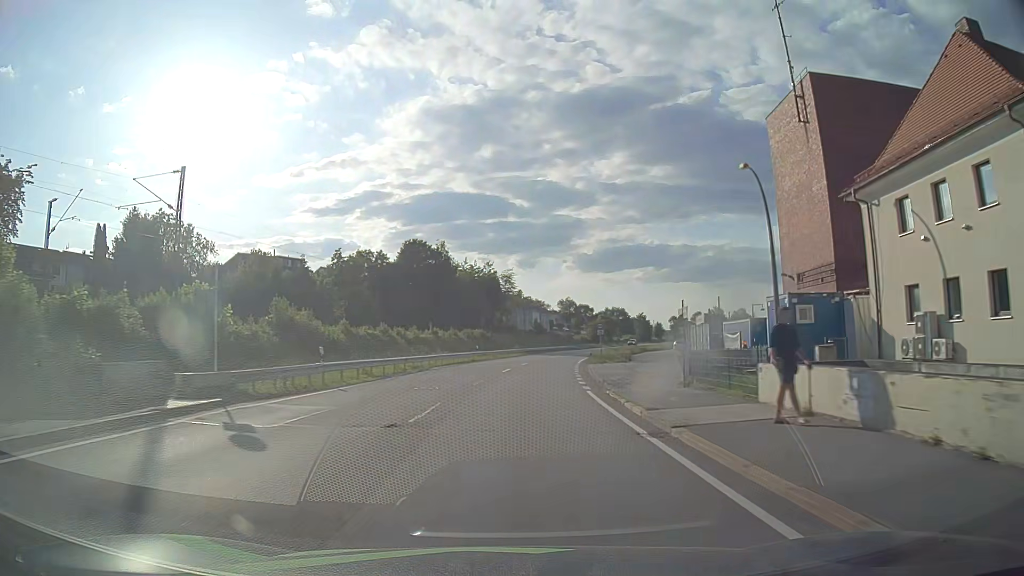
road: primary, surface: asphalt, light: Day
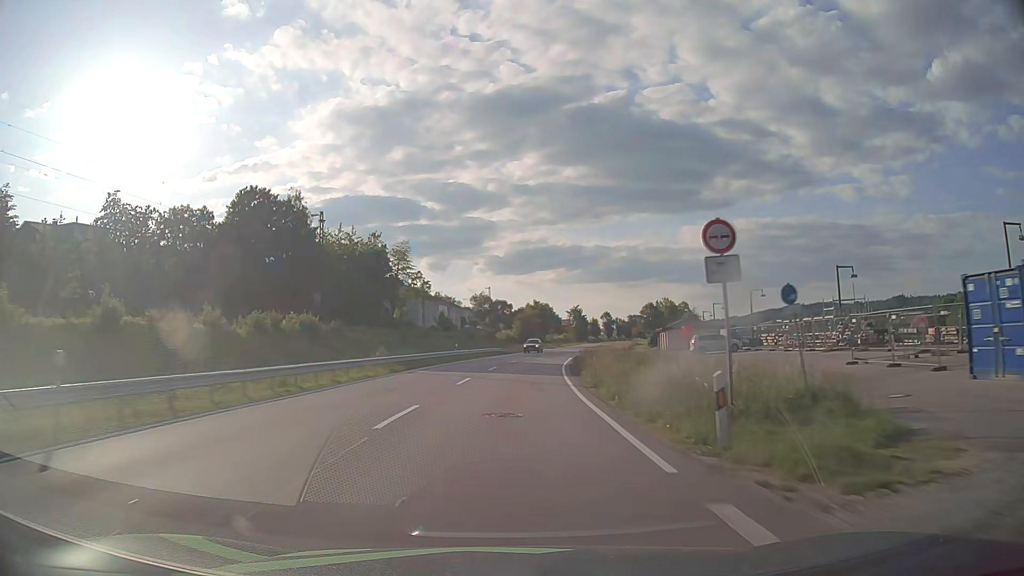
(+3.4, +49.0) m; +8°
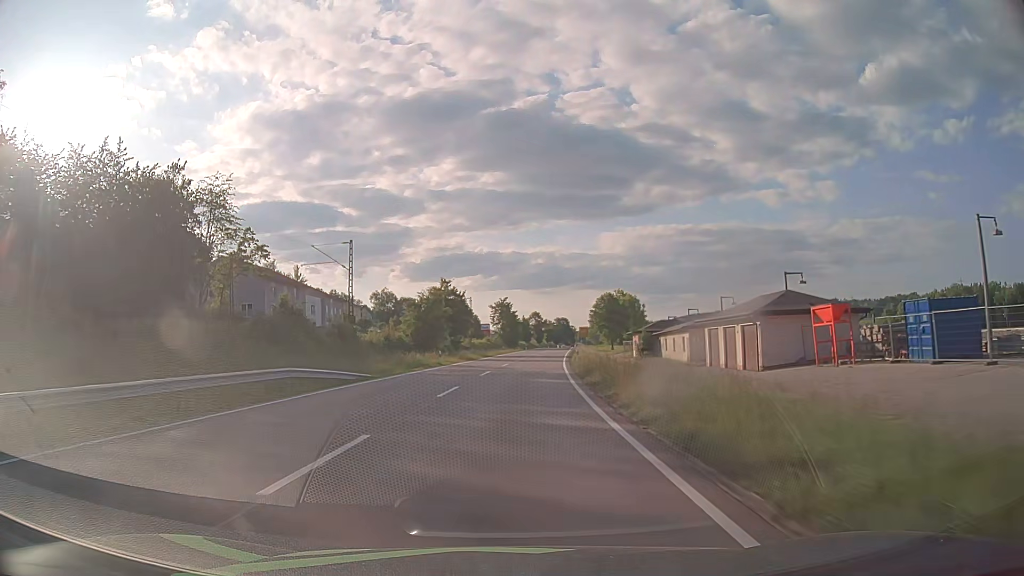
(+3.0, +52.7) m; +7°
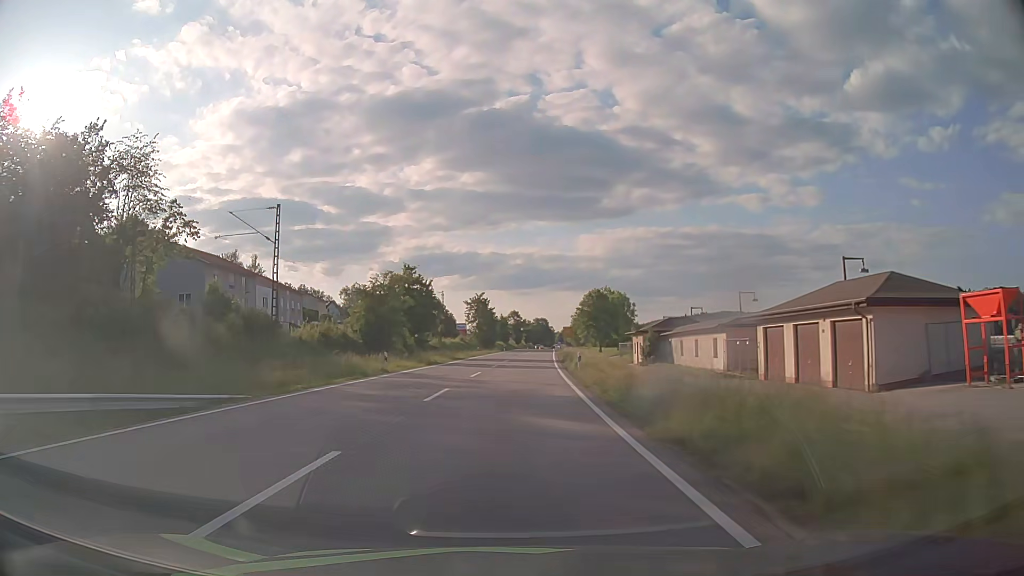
(+0.2, +13.7) m; +2°
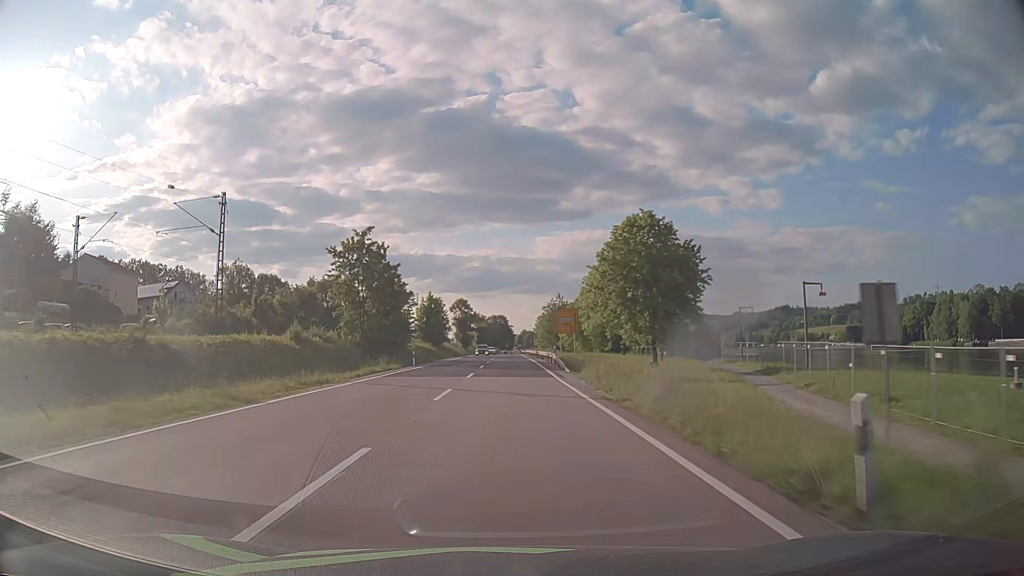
(+3.3, +71.9) m; +4°
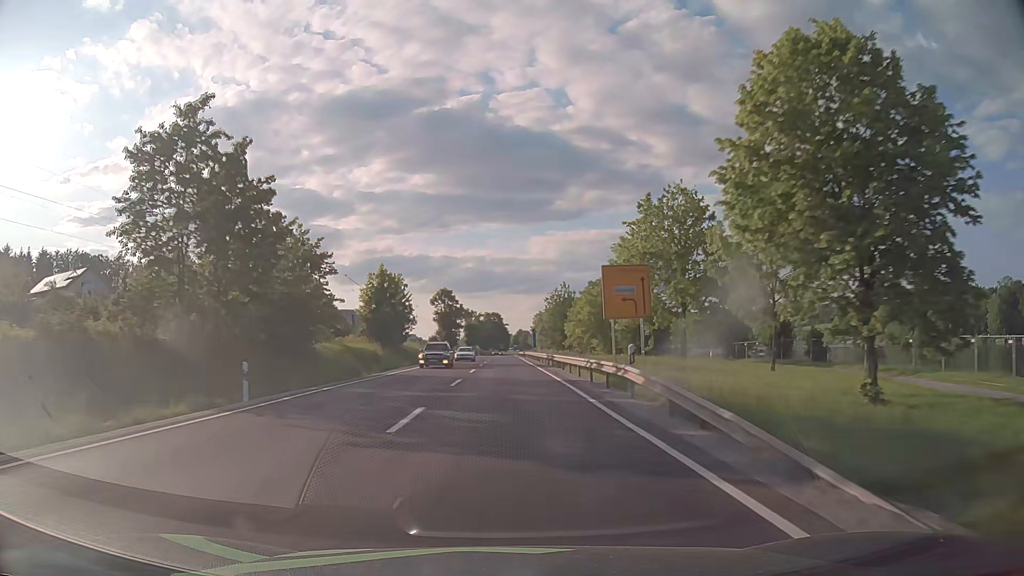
(+0.1, +30.2) m; 0°
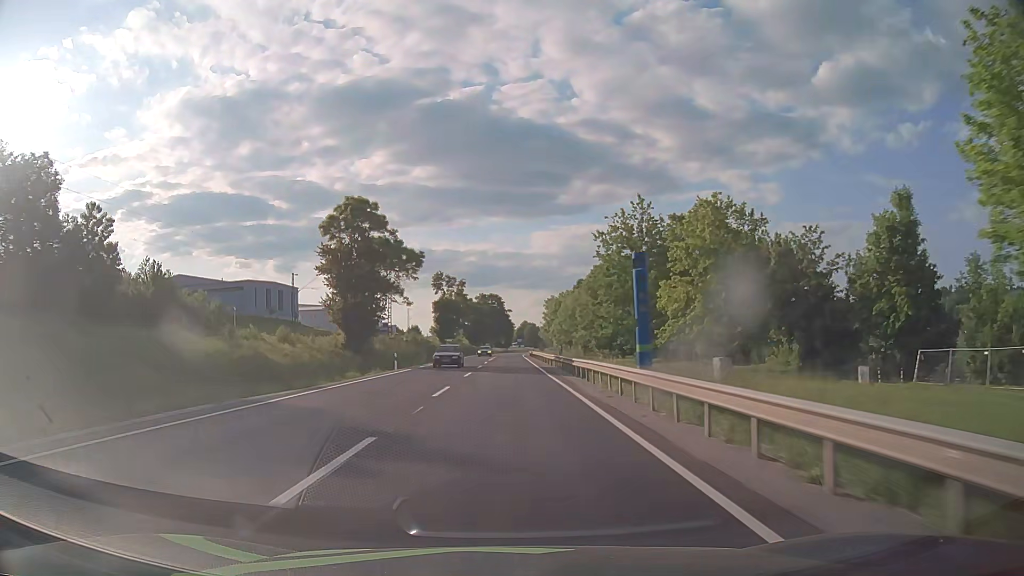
(-0.1, +77.1) m; 0°
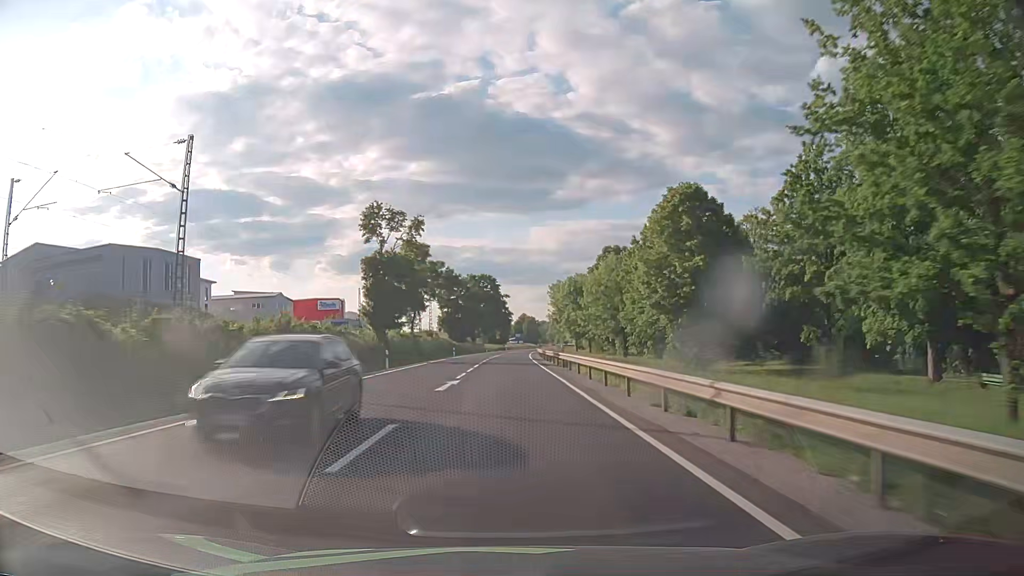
(0.0, +47.0) m; 0°
(0, +10) (0, +20) (0, +30) (0, +40) (0, +50) (0, +60) (+1, +70) (+1, +80) (+1, +90) (+1, +100) m
